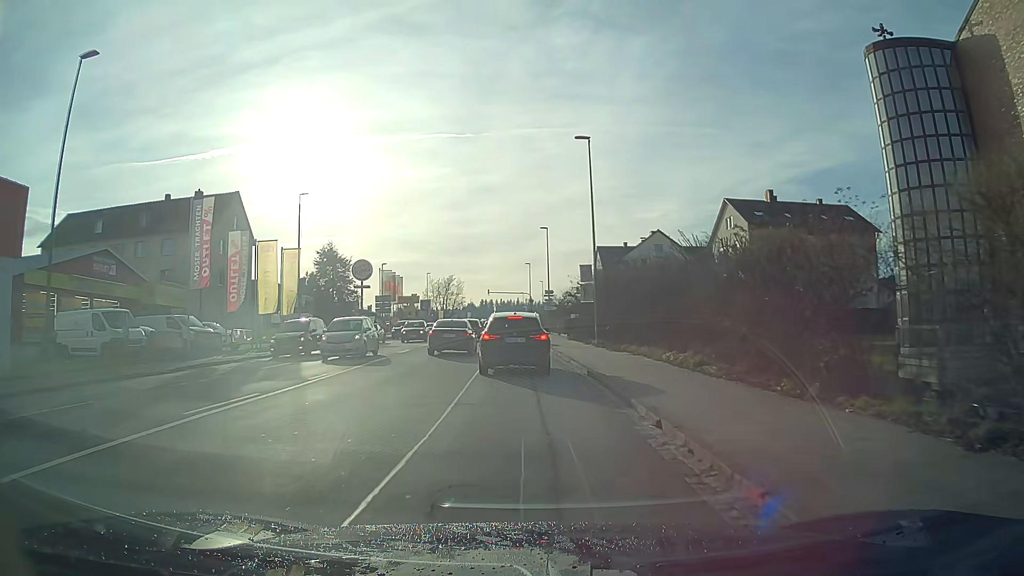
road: tertiary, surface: asphalt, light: Day
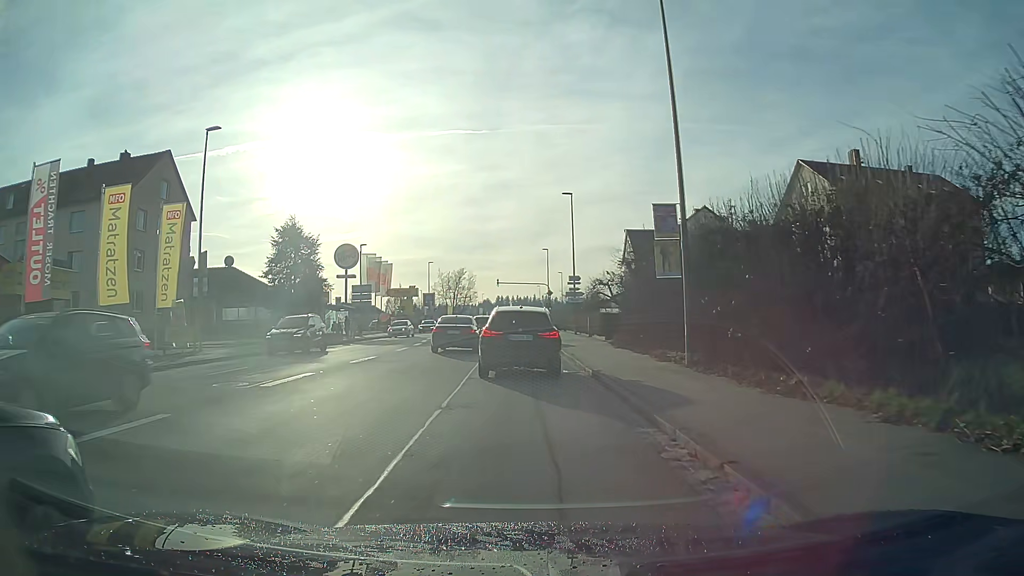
(-0.2, +16.4) m; -1°
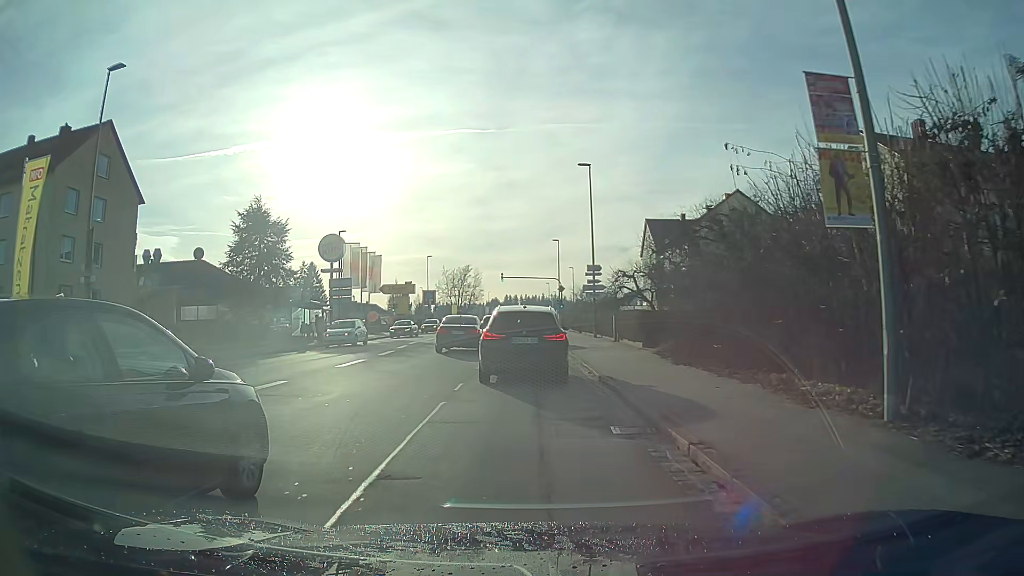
(0.0, +9.2) m; -1°
